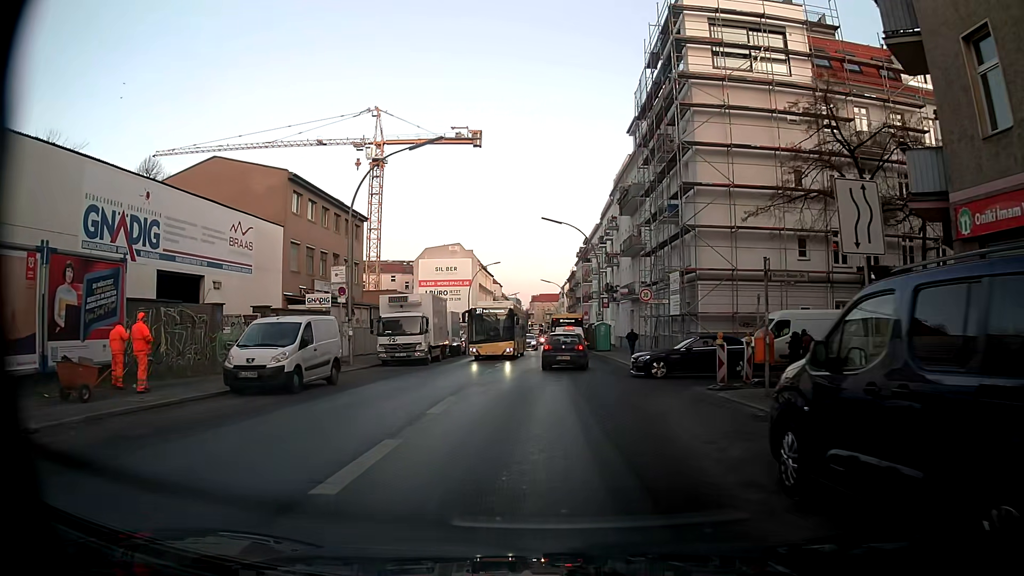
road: tertiary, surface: asphalt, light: Day
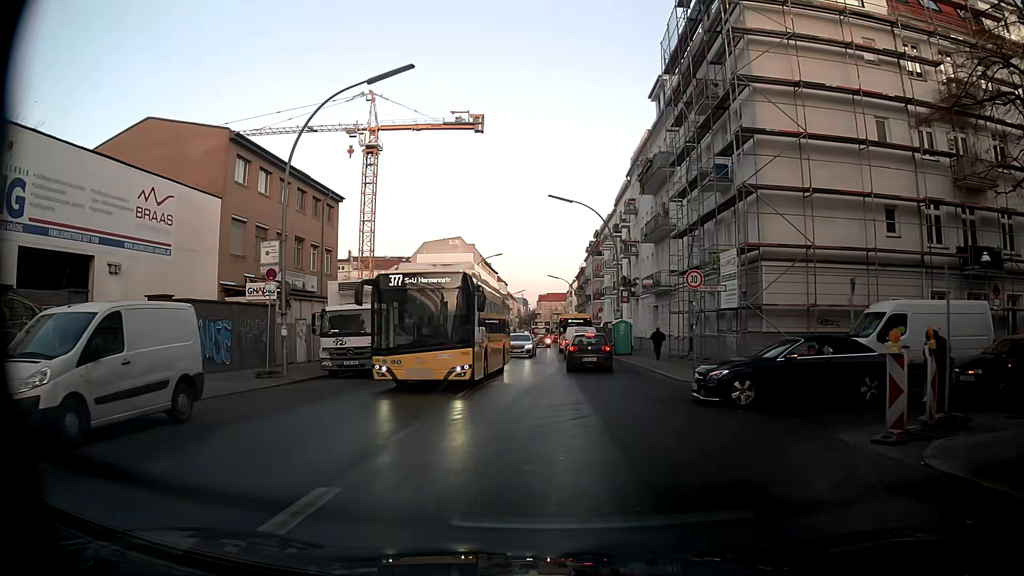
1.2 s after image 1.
(0.0, +8.9) m; -1°
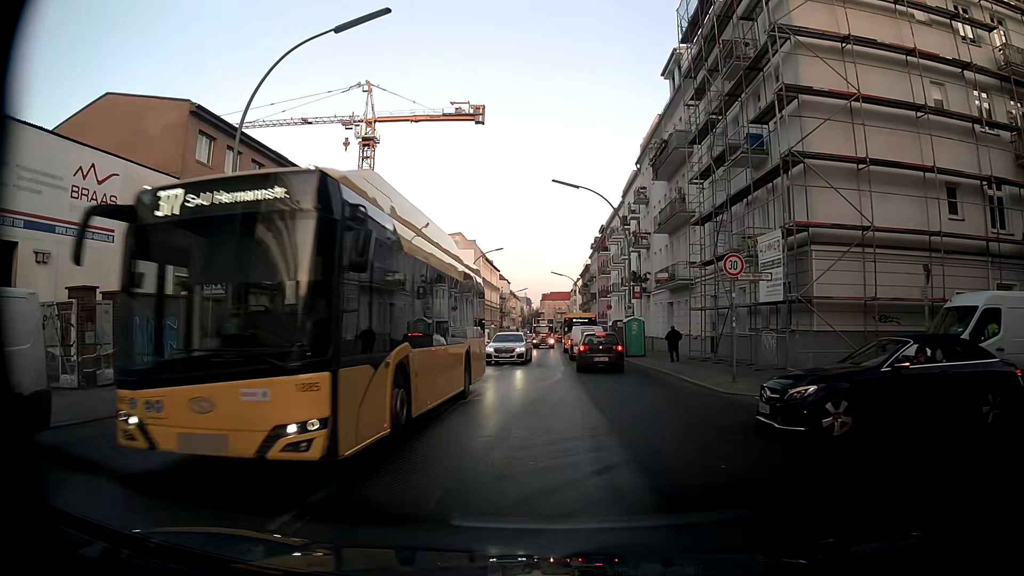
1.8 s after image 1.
(+0.1, +4.3) m; 0°
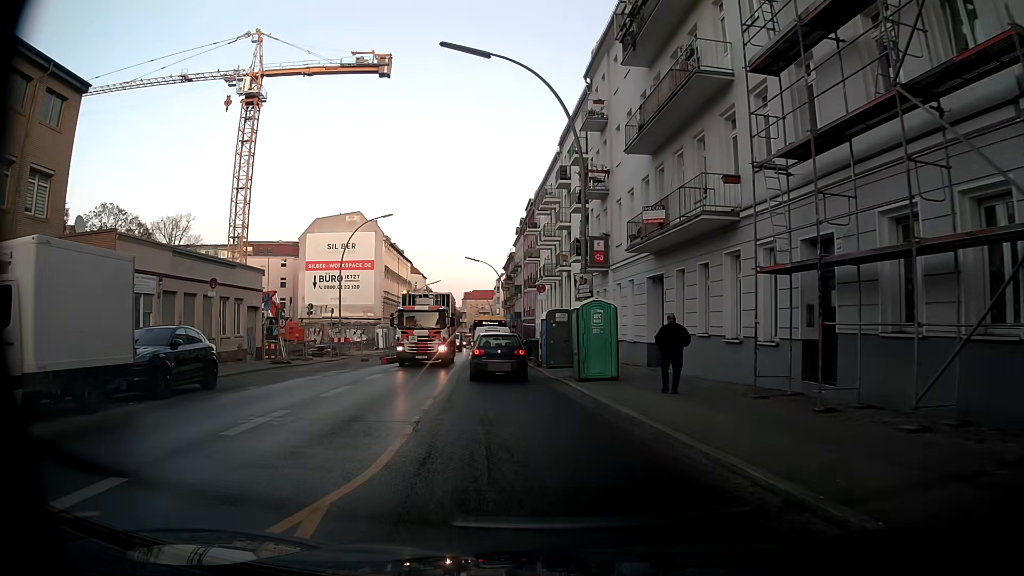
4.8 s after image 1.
(+1.3, +19.8) m; +5°
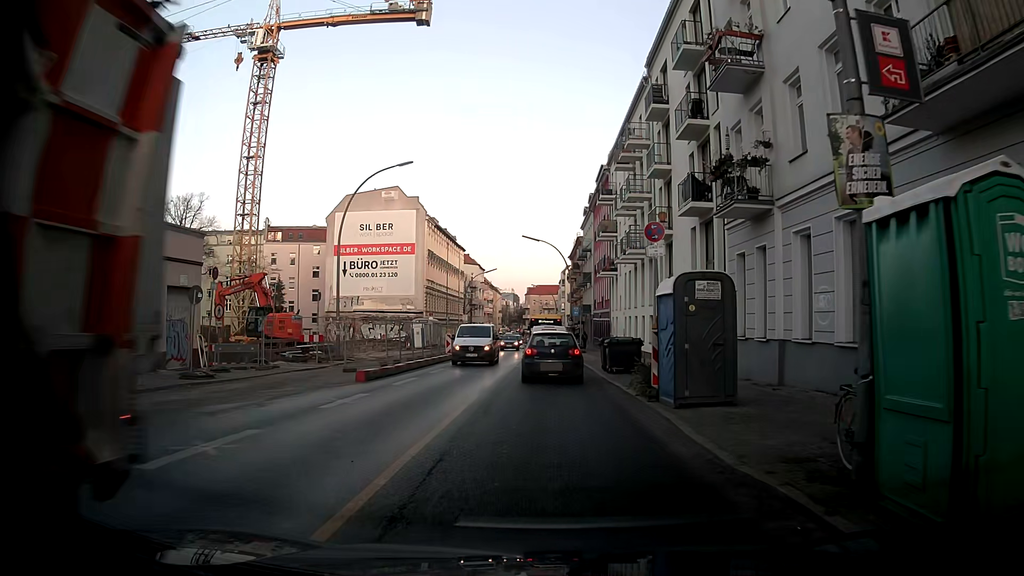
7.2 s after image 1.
(-0.5, +15.0) m; -5°
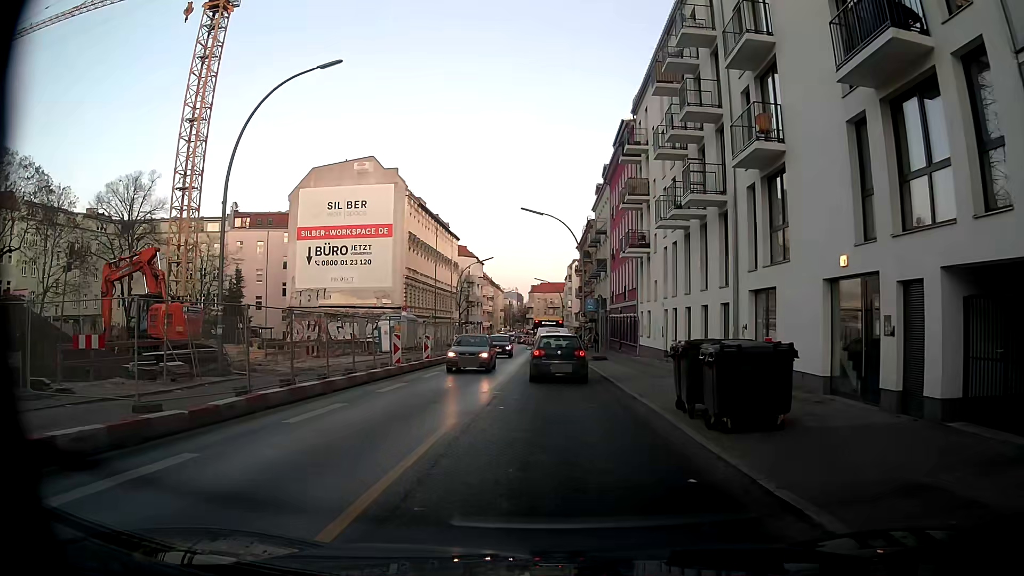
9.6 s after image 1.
(+0.2, +14.0) m; -1°
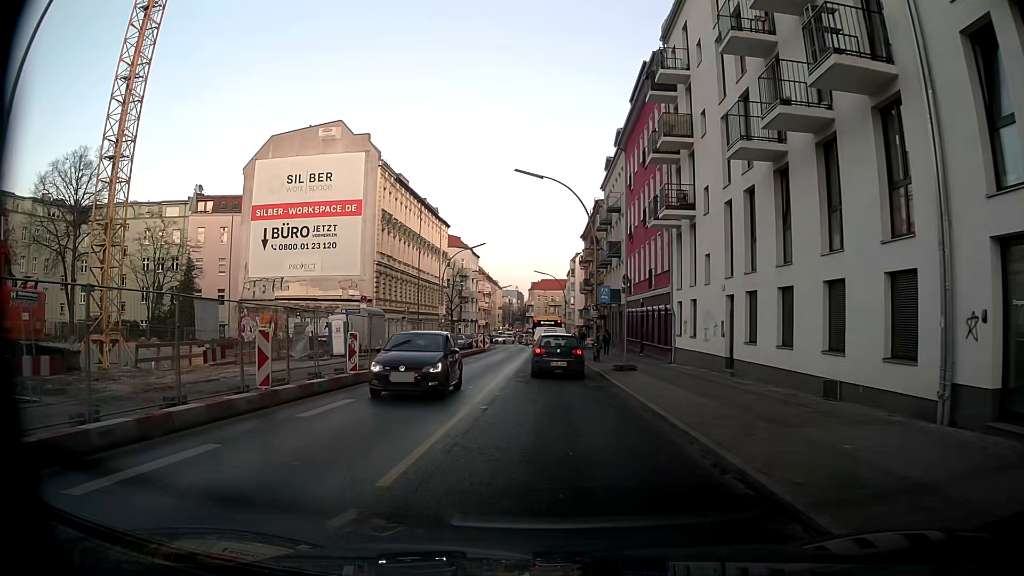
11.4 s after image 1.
(+0.4, +11.5) m; +1°
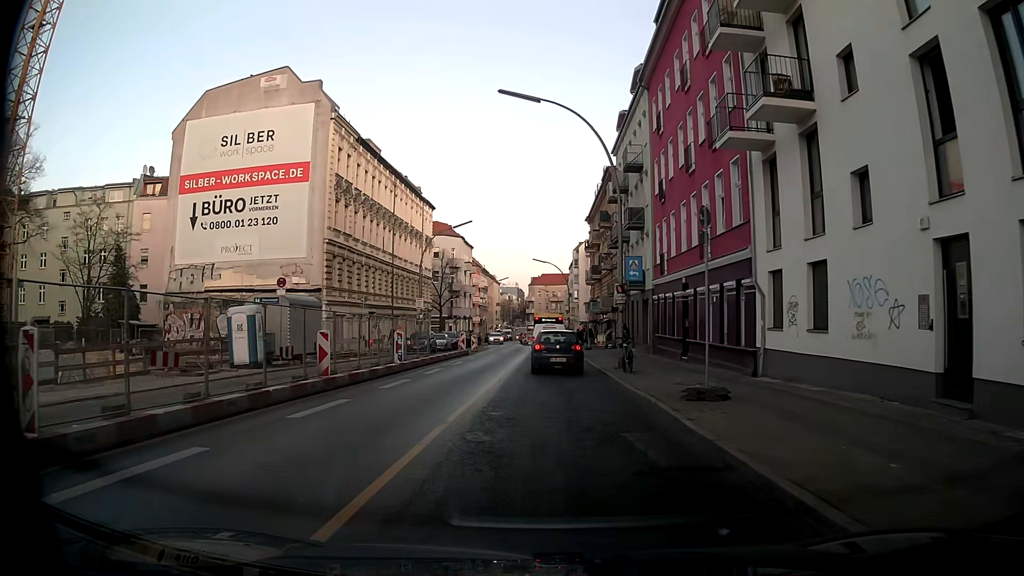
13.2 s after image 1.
(+0.2, +12.5) m; +1°
